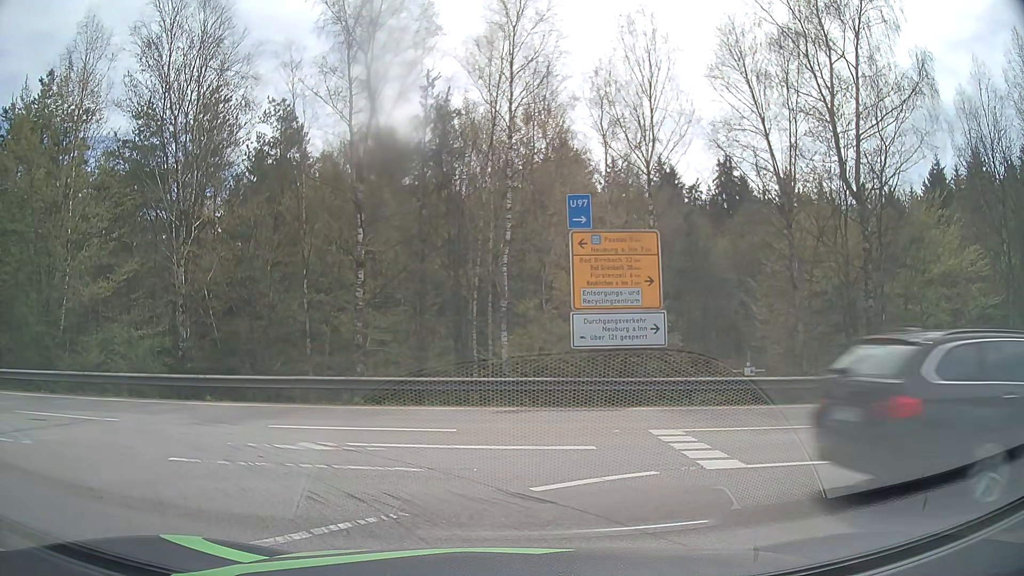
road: motorway_link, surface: asphalt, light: Day
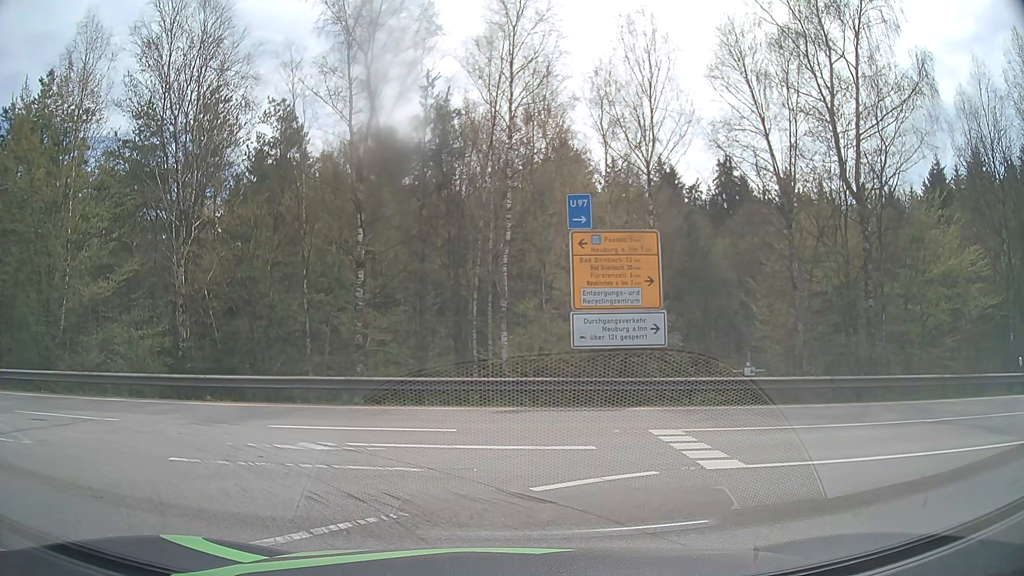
(0.0, 0.0) m; 0°
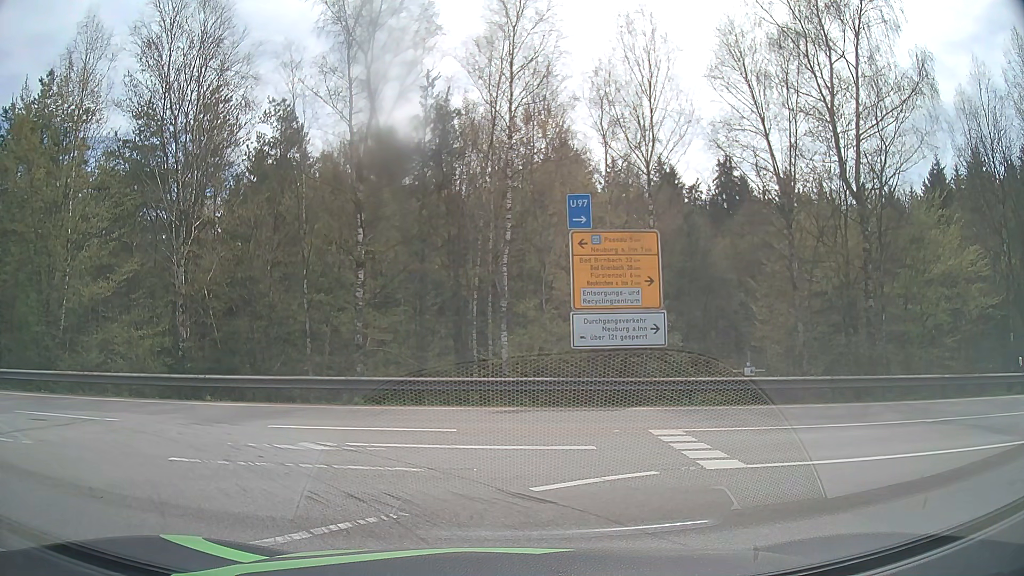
(0.0, 0.0) m; 0°
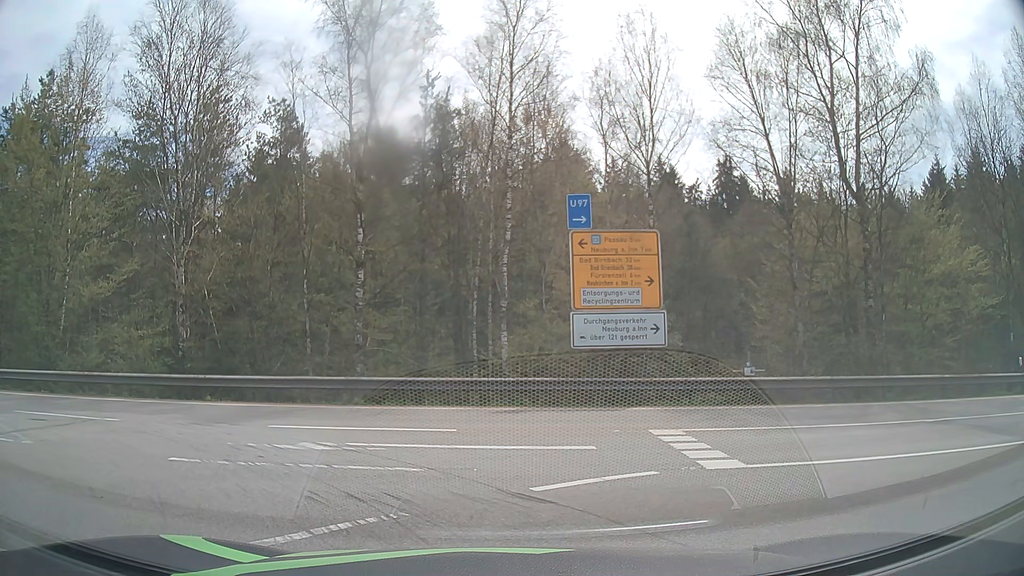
(0.0, 0.0) m; 0°
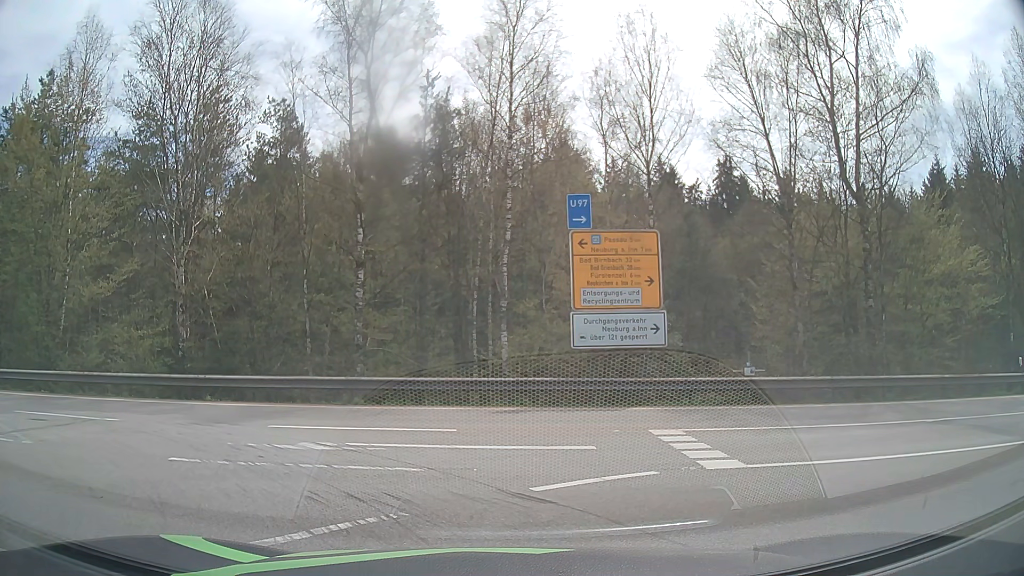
(0.0, 0.0) m; 0°
(-3, +9) (-12, +14) (-22, +14) (-32, +14) (-42, +14) (-52, +13) (-62, +13) (-72, +12) (-82, +12) (-92, +11) m
